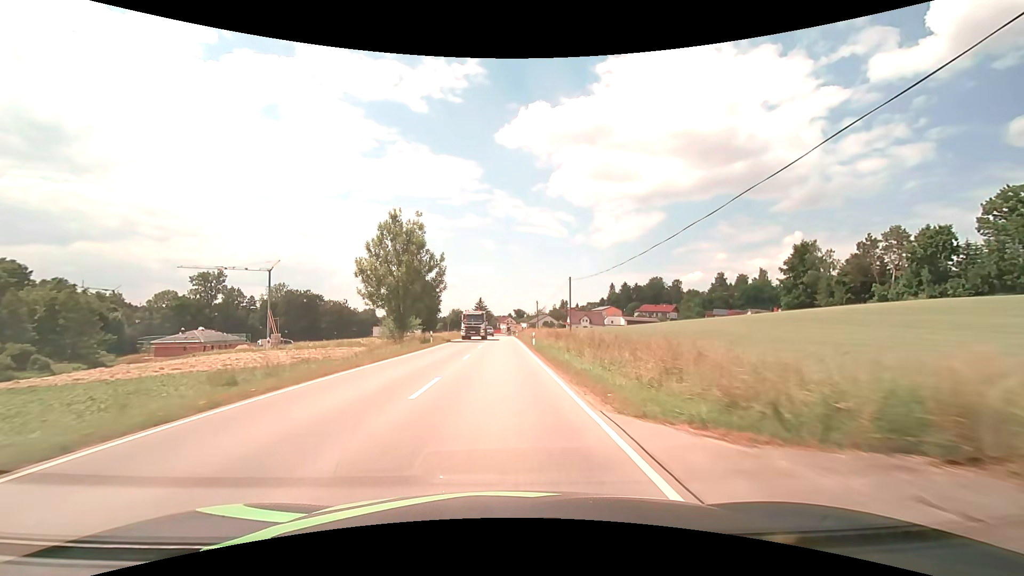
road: secondary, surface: asphalt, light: Day
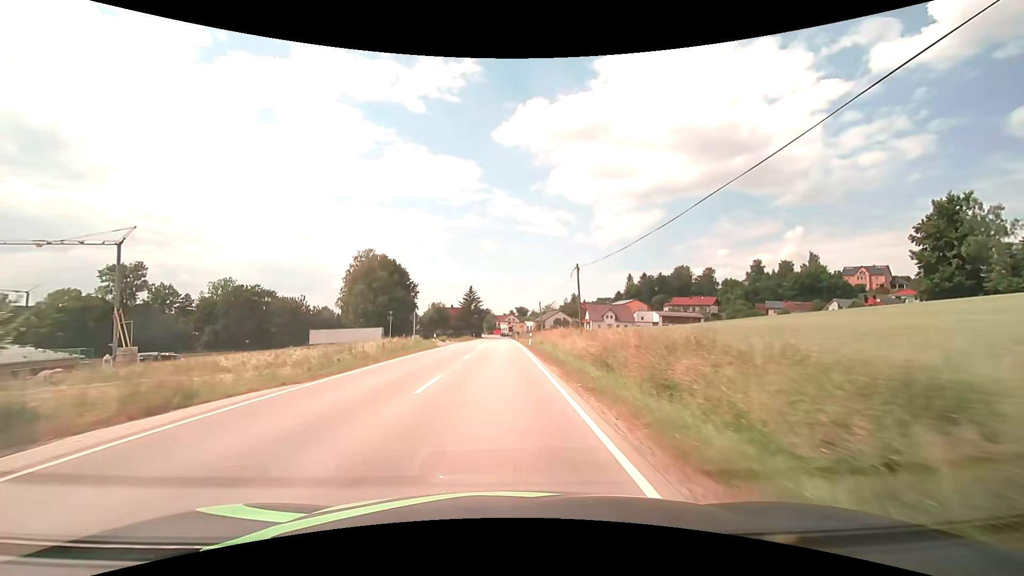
(+0.1, +47.0) m; 0°
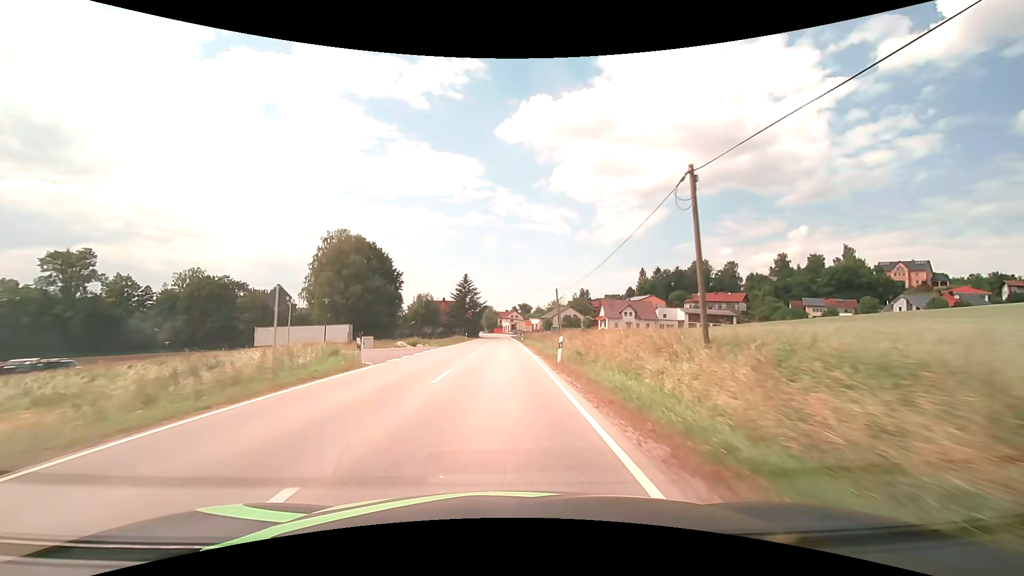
(0.0, +21.9) m; 0°
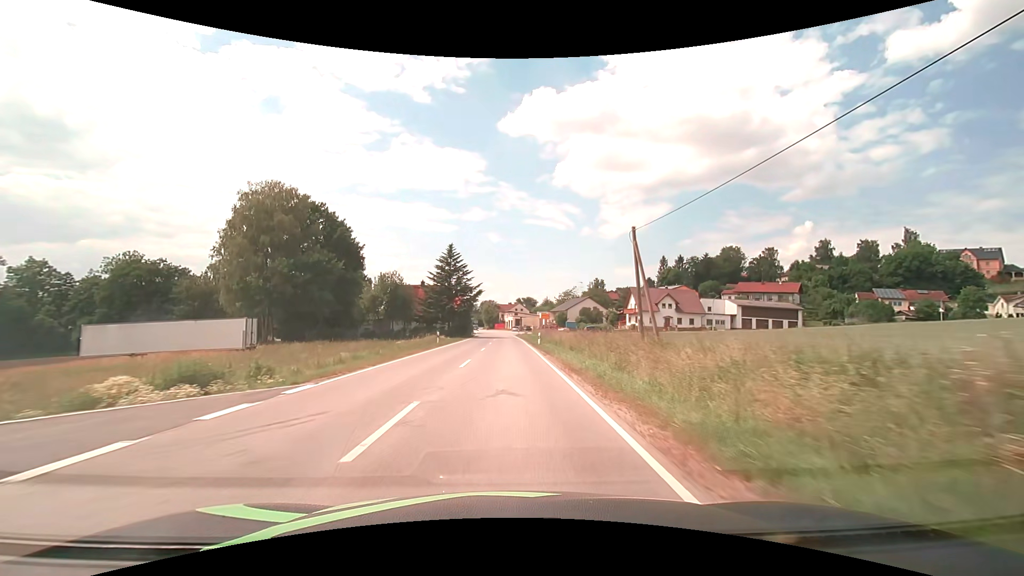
(-0.1, +31.0) m; 0°
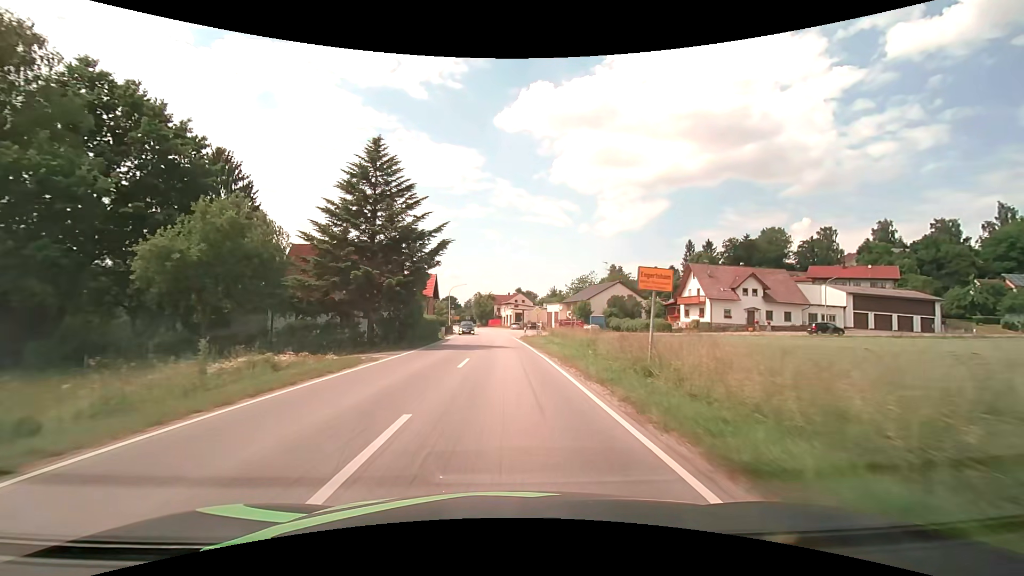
(+0.1, +37.4) m; 0°
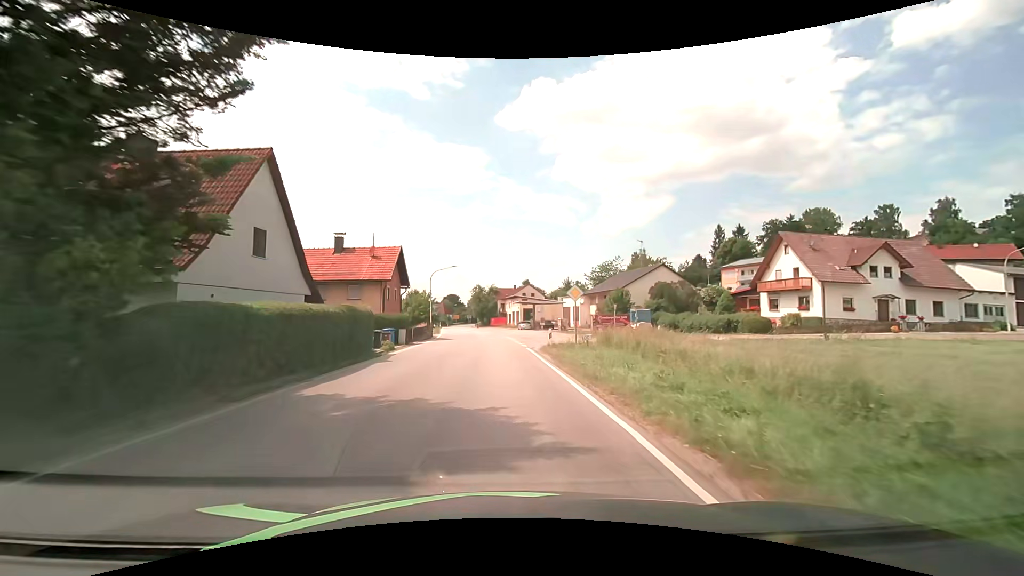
(0.0, +23.0) m; 0°
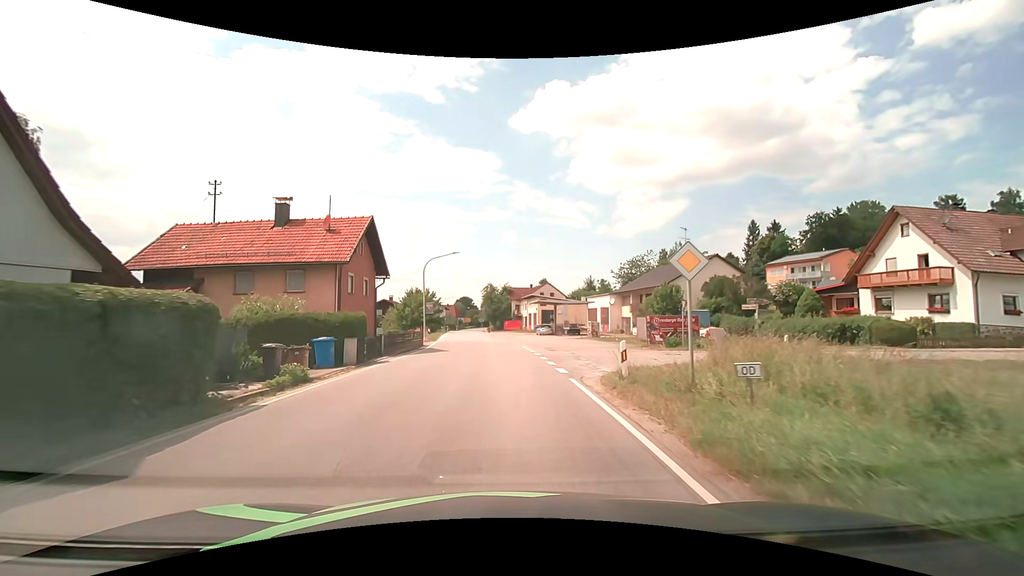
(-0.2, +12.6) m; -2°
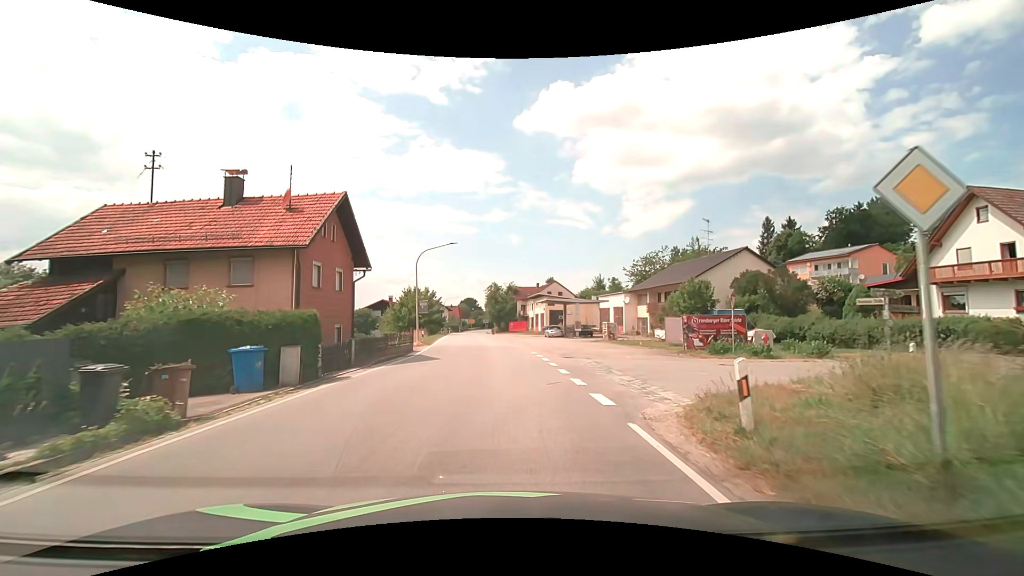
(0.0, +5.4) m; -1°
